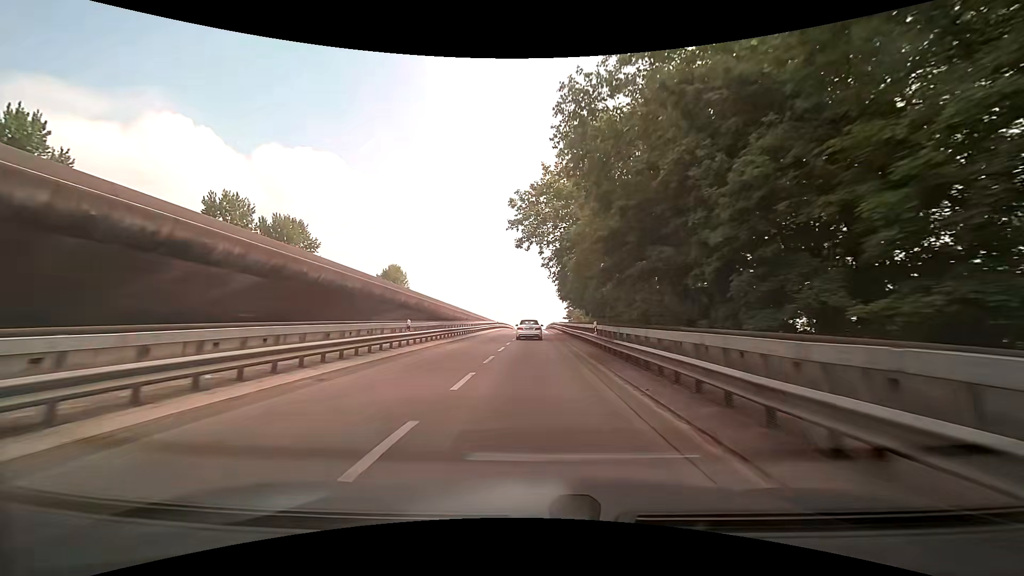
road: trunk_link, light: Day
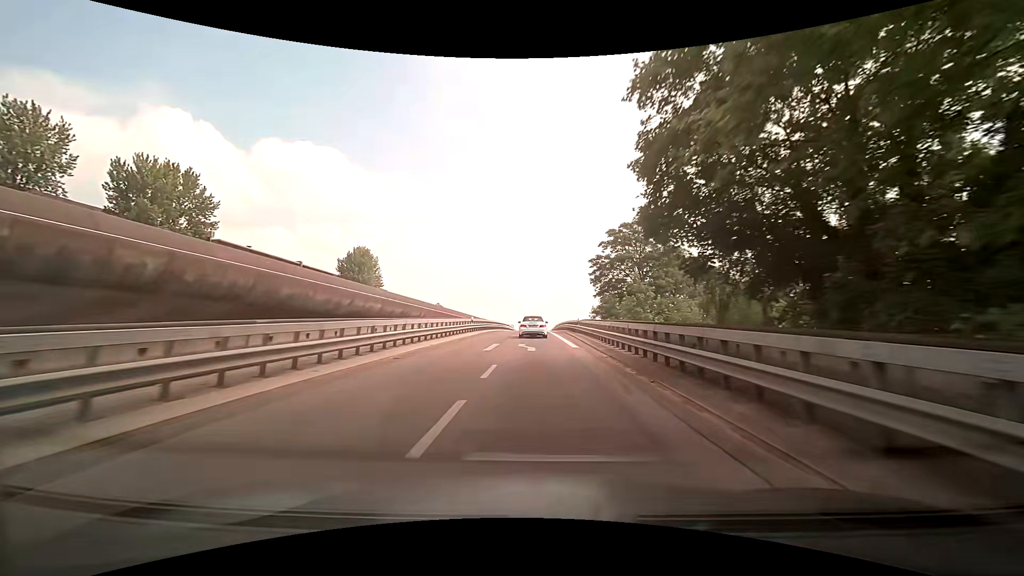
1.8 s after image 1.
(+0.2, +34.9) m; 0°
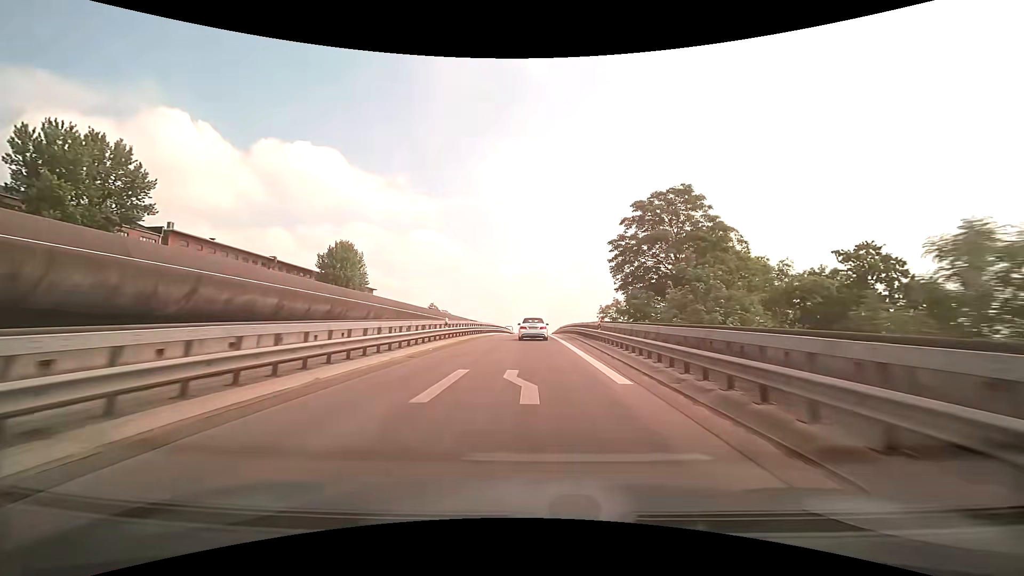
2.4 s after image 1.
(+0.1, +11.9) m; 0°
